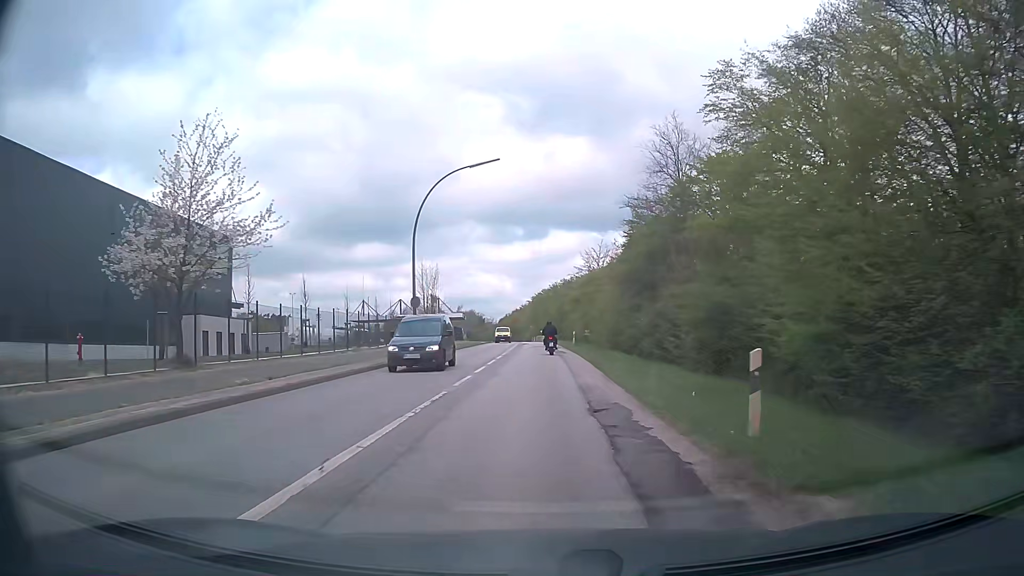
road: secondary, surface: asphalt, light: Day
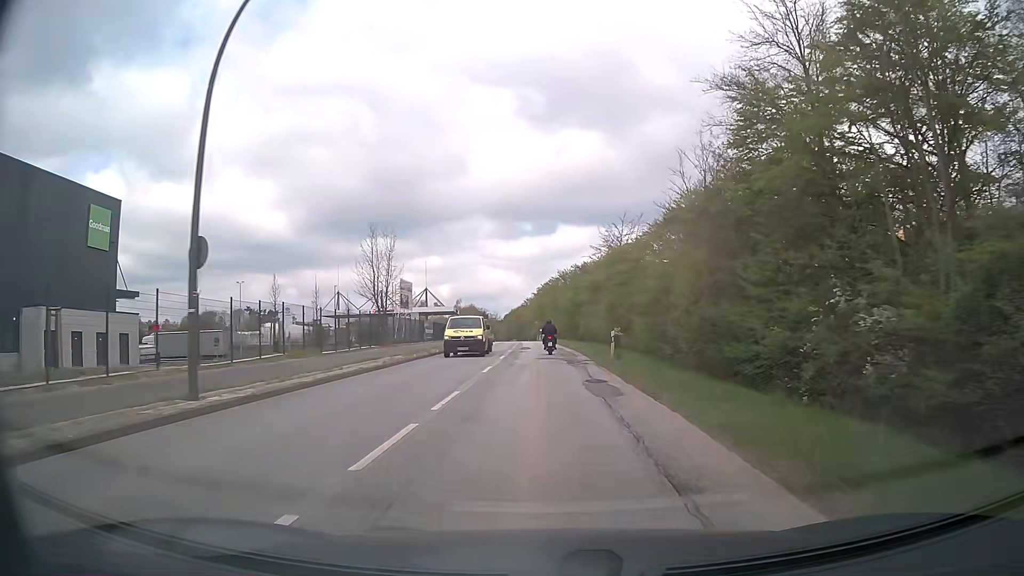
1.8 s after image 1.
(-0.2, +23.2) m; 0°
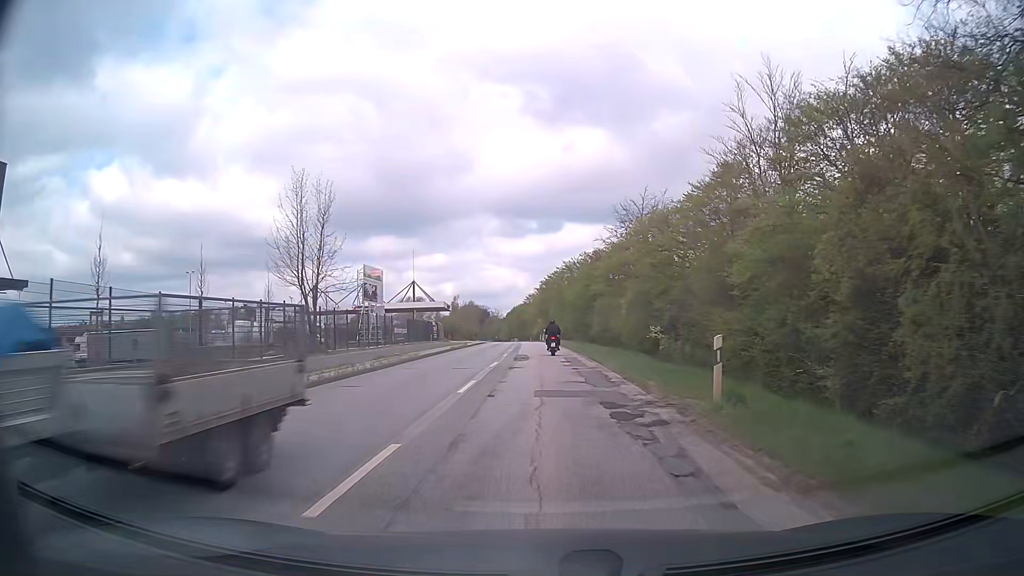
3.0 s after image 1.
(0.0, +15.2) m; 0°
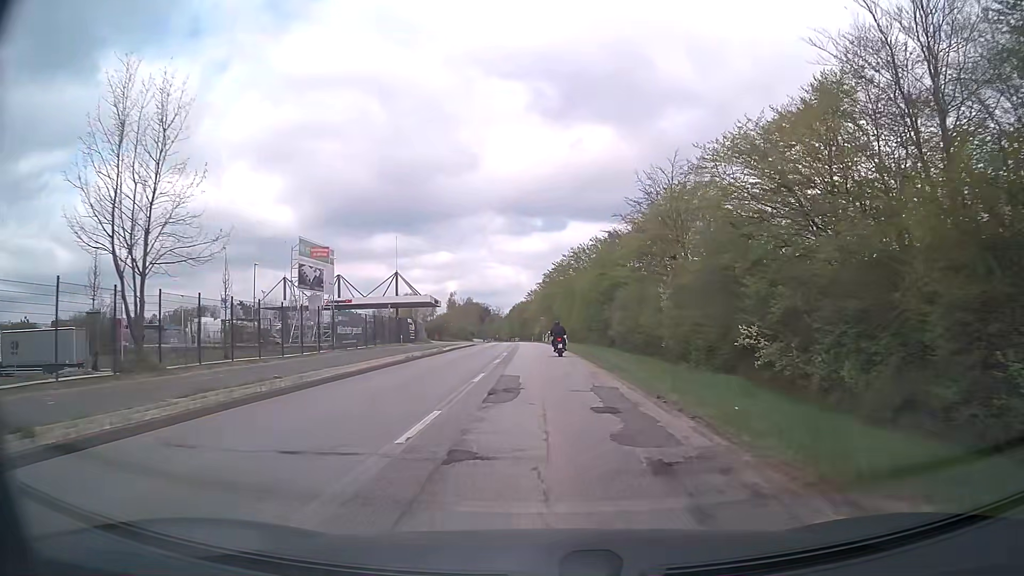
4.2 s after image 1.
(-0.1, +15.1) m; 0°
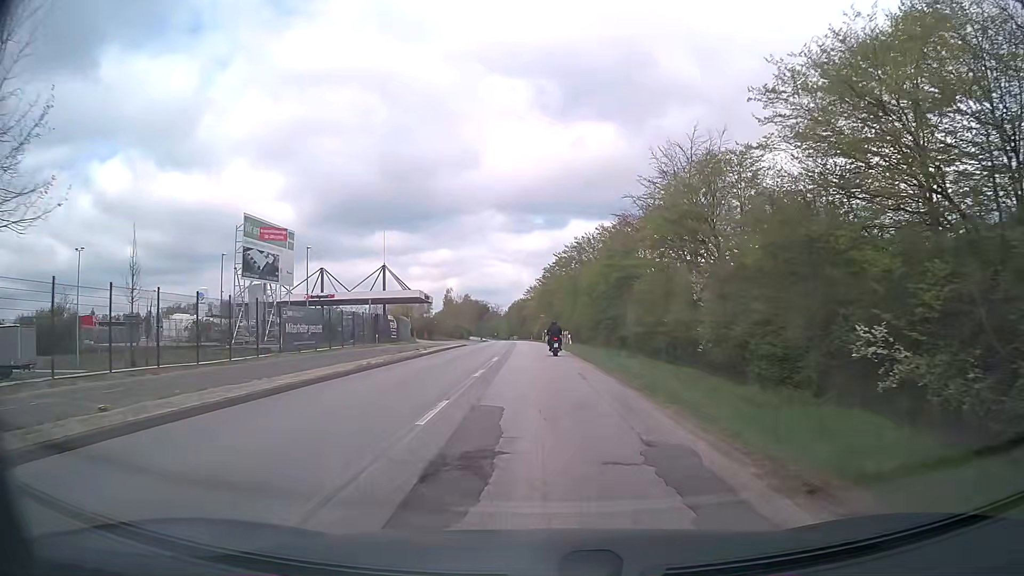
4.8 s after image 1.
(0.0, +7.5) m; 0°
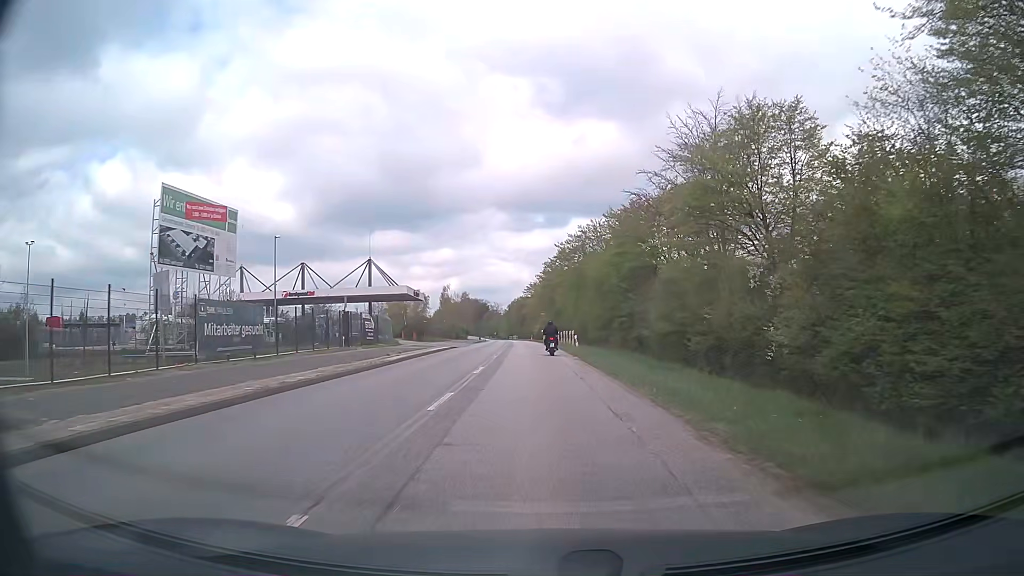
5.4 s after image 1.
(0.0, +7.6) m; +1°
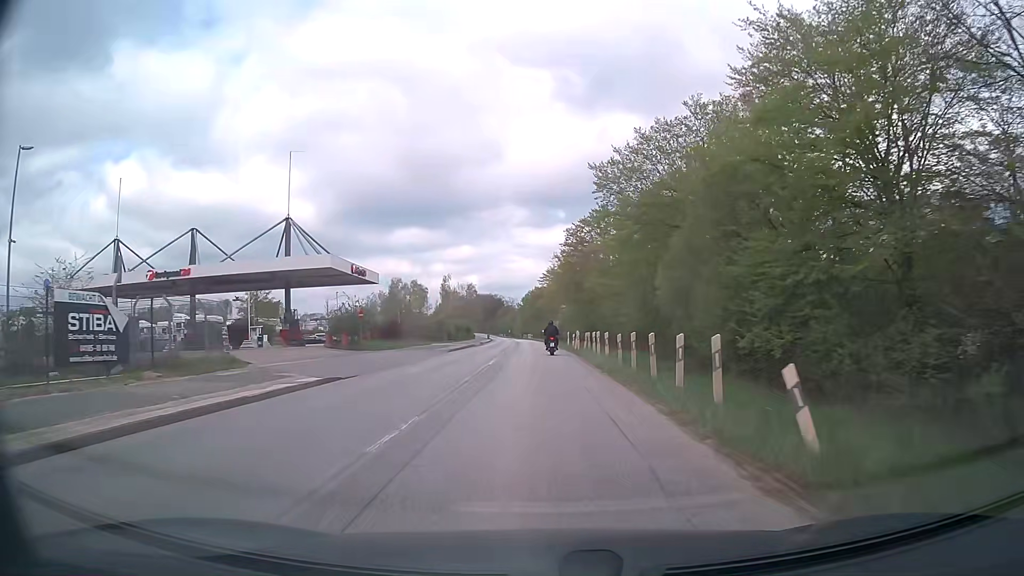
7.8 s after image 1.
(-0.4, +30.8) m; -2°
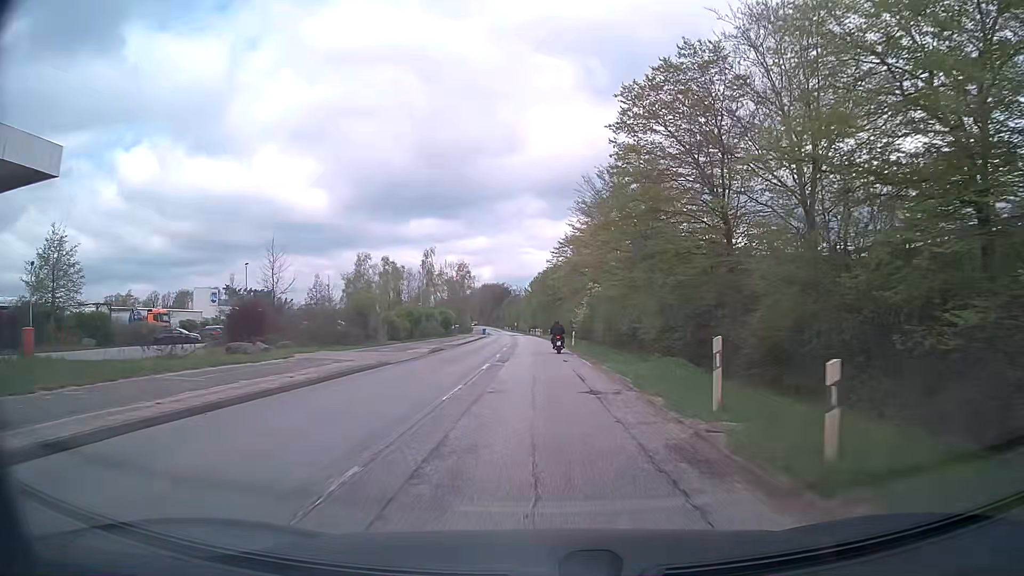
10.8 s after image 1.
(-0.5, +39.9) m; -1°
(0, +10) (0, +20) (0, +30) (-1, +40) (-1, +50) (-1, +60) (-2, +70) (-2, +80) (-3, +90) (-3, +100) m
